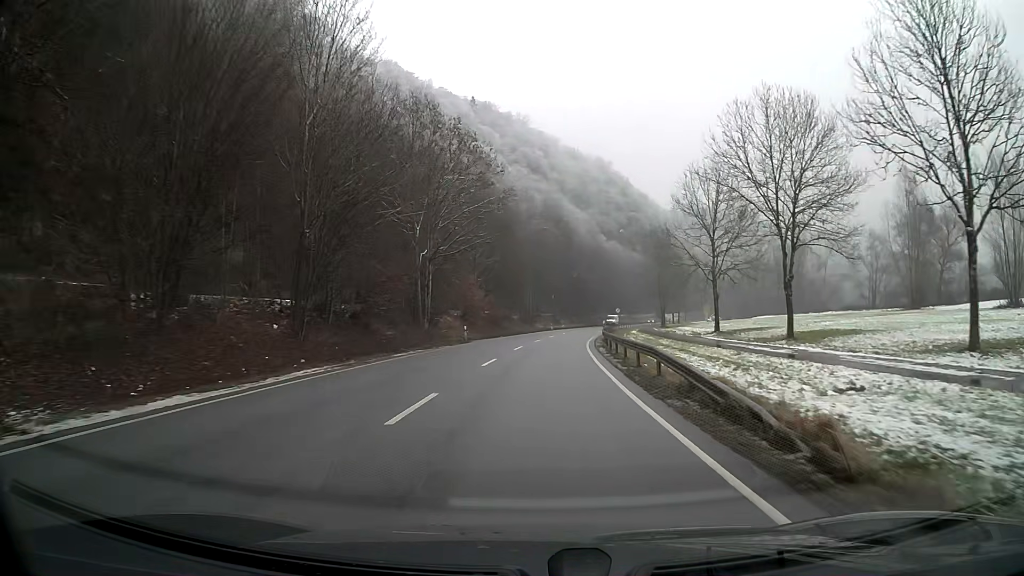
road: primary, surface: asphalt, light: Day
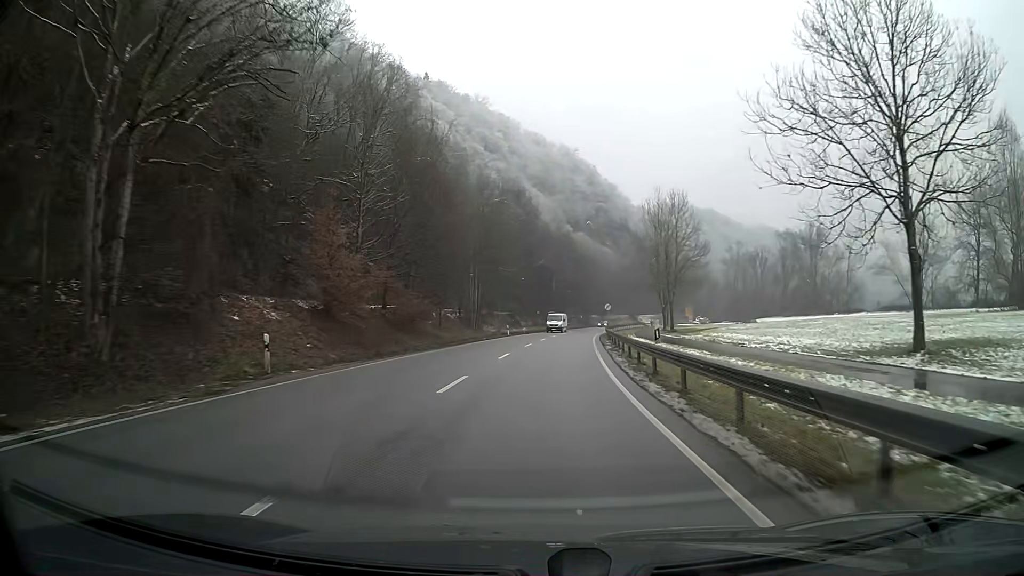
(+0.9, +31.7) m; +3°
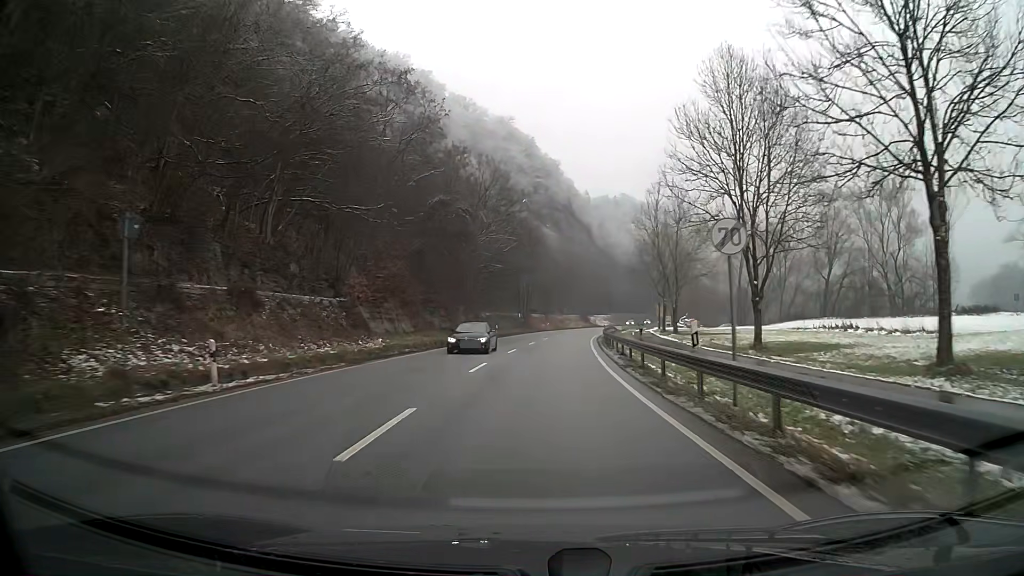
(+2.8, +53.4) m; +6°
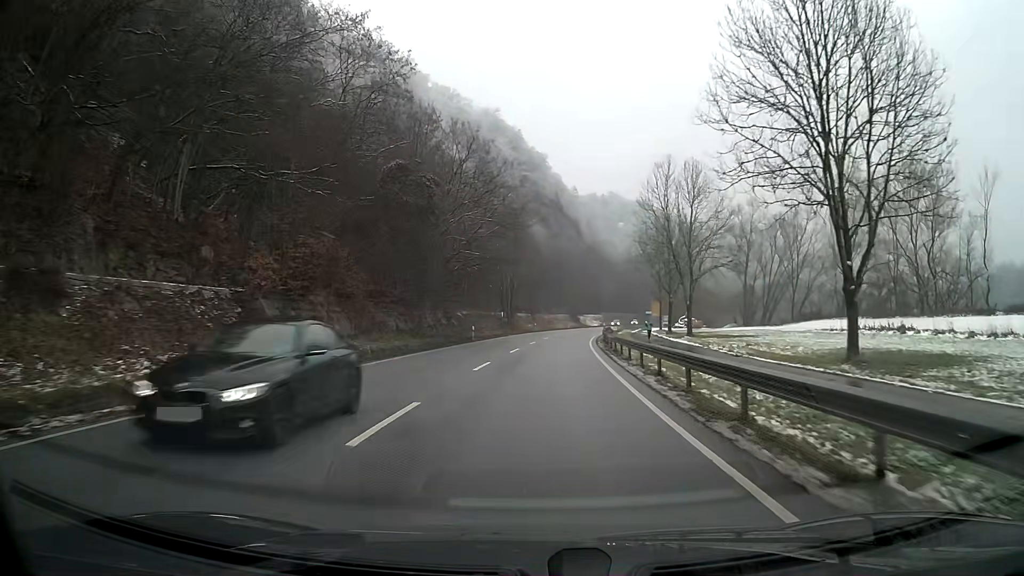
(+0.1, +11.0) m; +1°
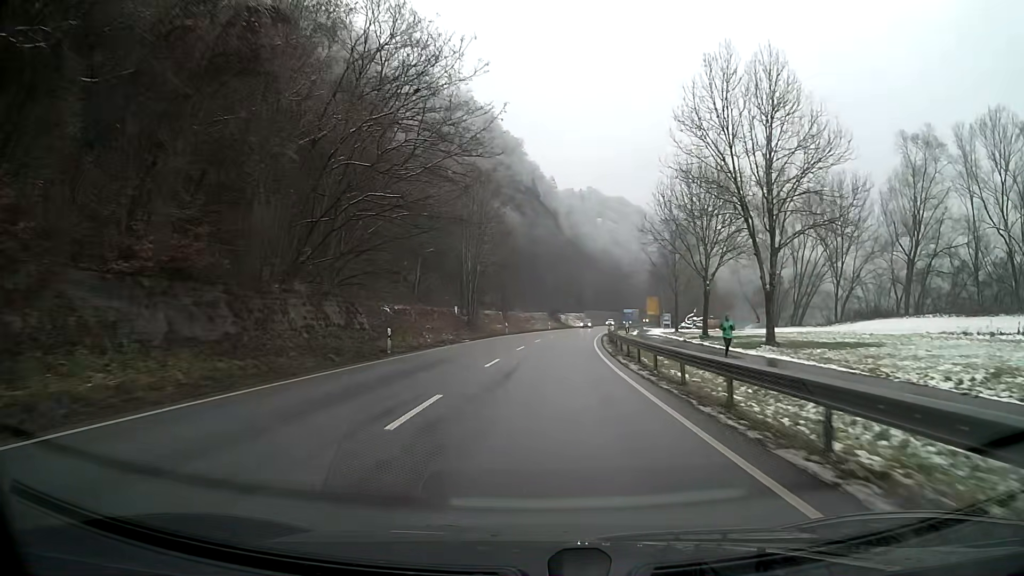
(+0.4, +22.7) m; +2°
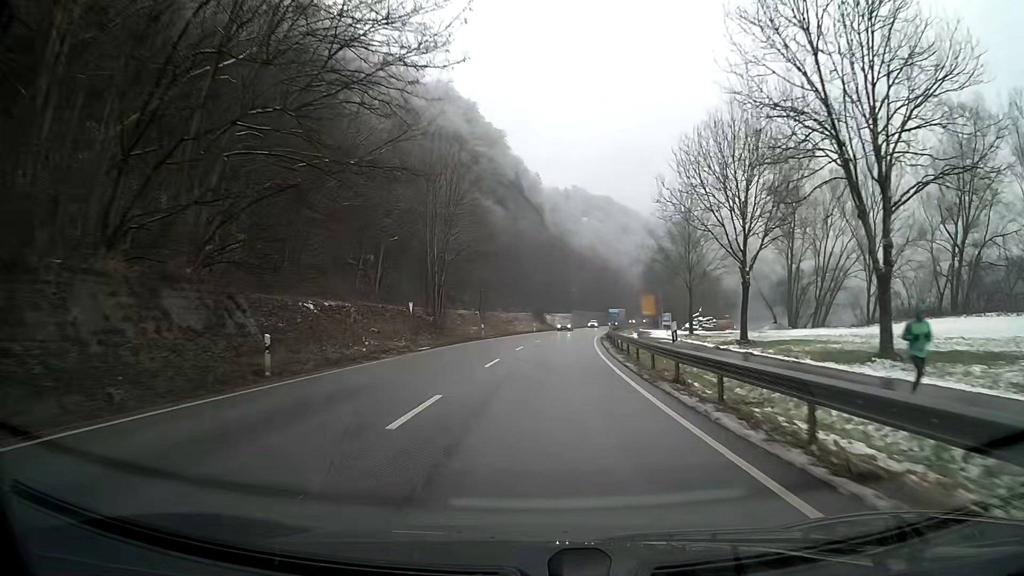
(+0.2, +11.9) m; +2°
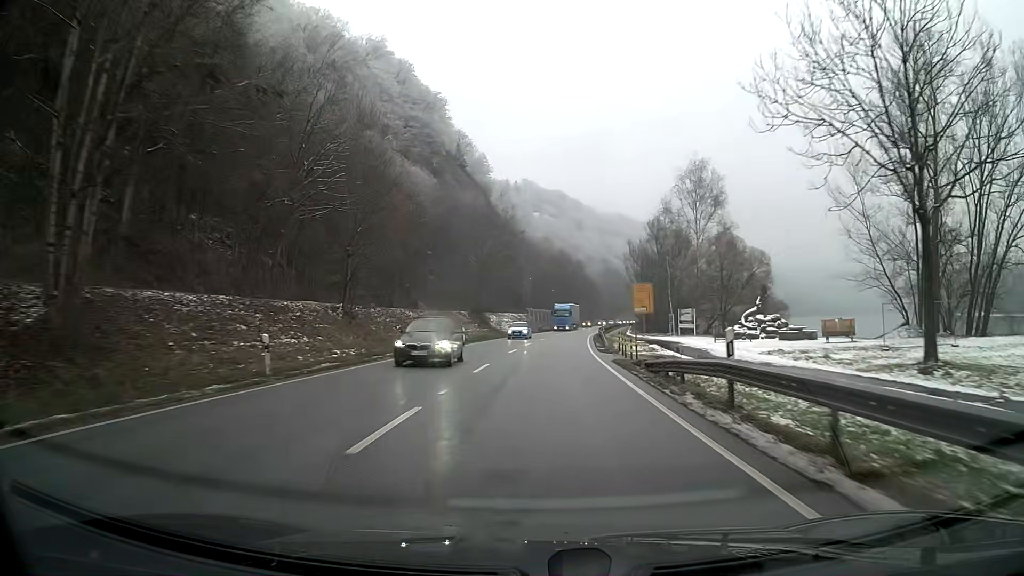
(+1.5, +37.2) m; +4°
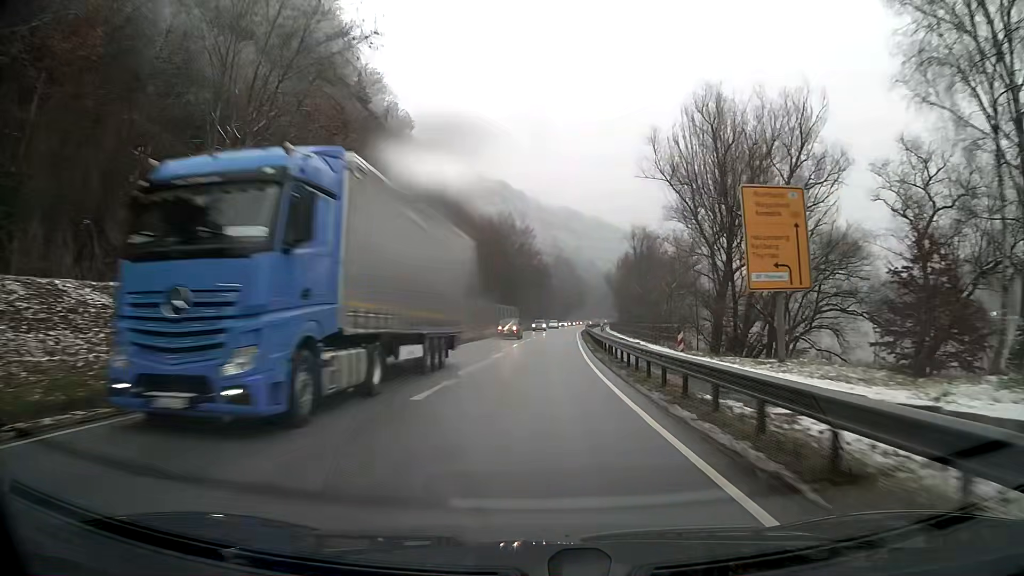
(+2.4, +53.1) m; +5°
